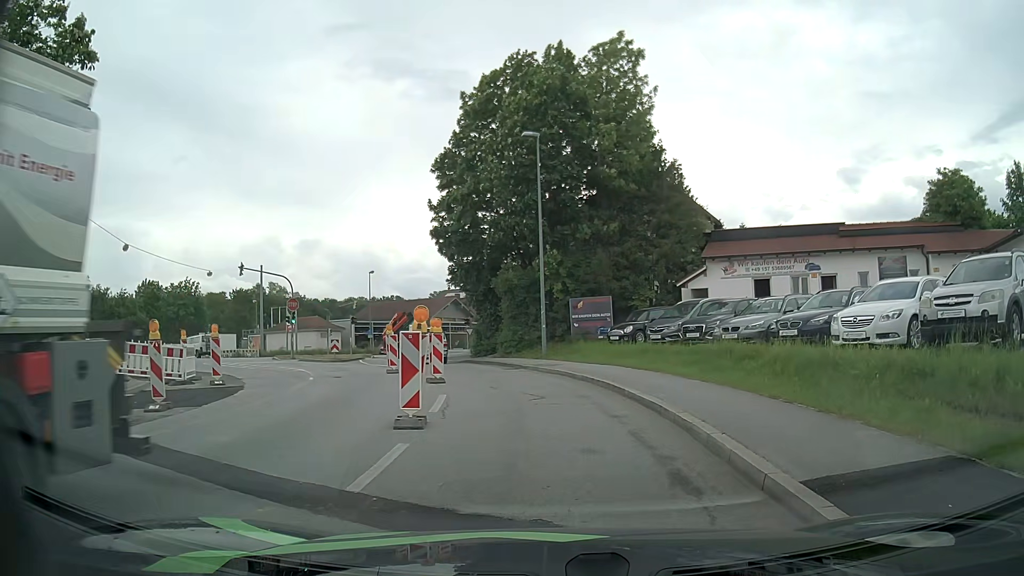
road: tertiary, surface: asphalt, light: Day
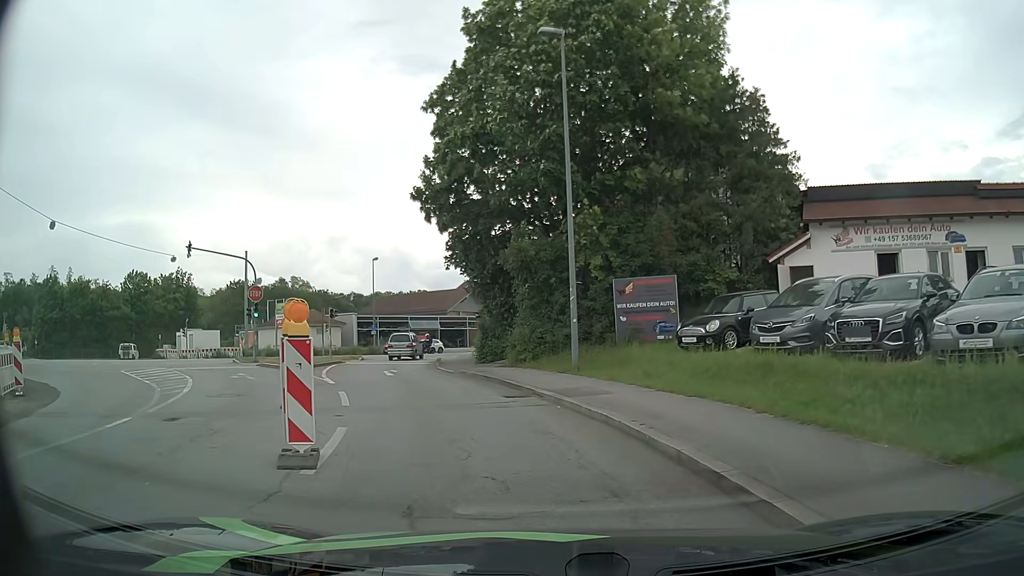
(0.0, +10.9) m; -3°
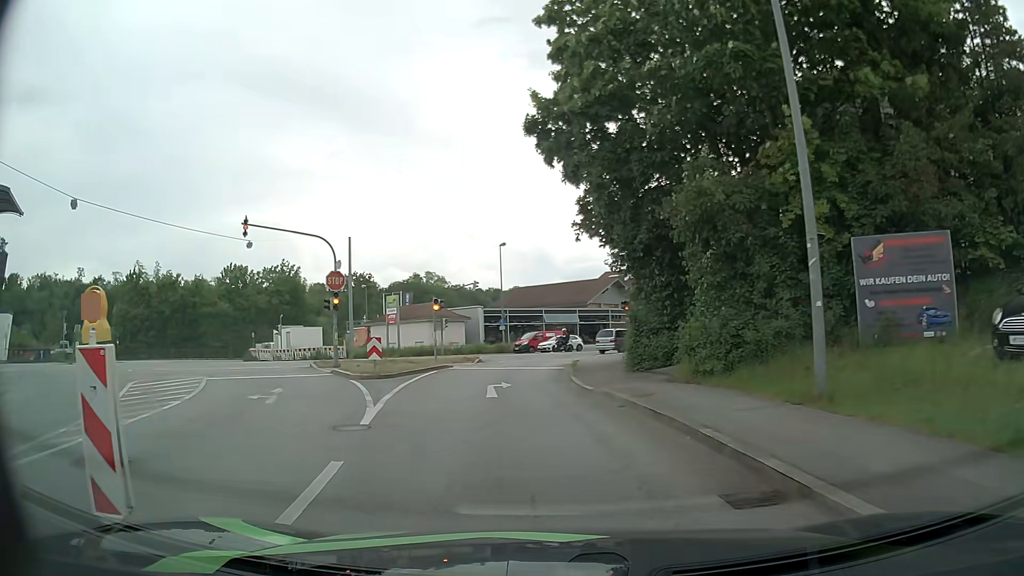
(-0.8, +8.8) m; -12°
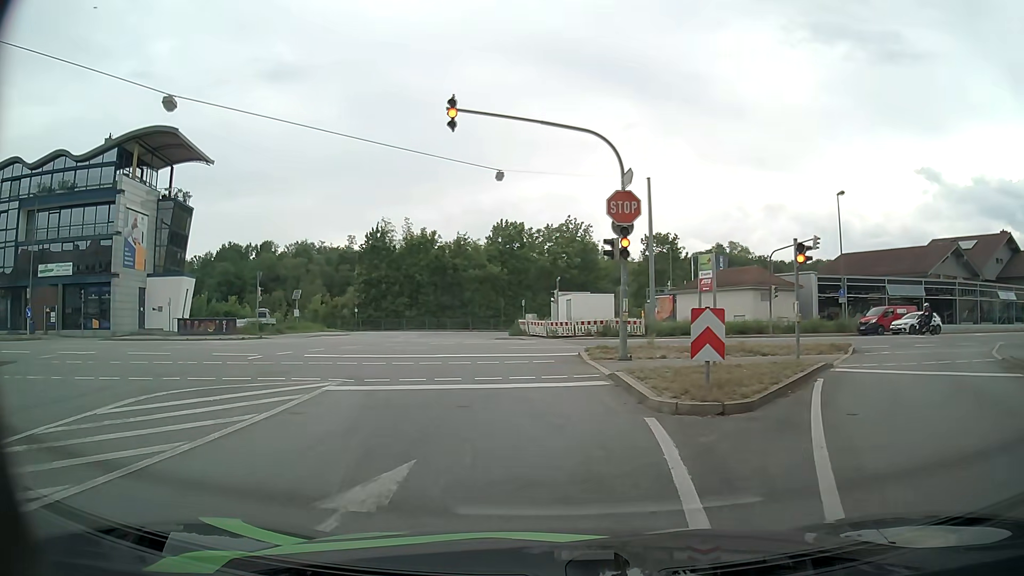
(-3.0, +13.0) m; -24°
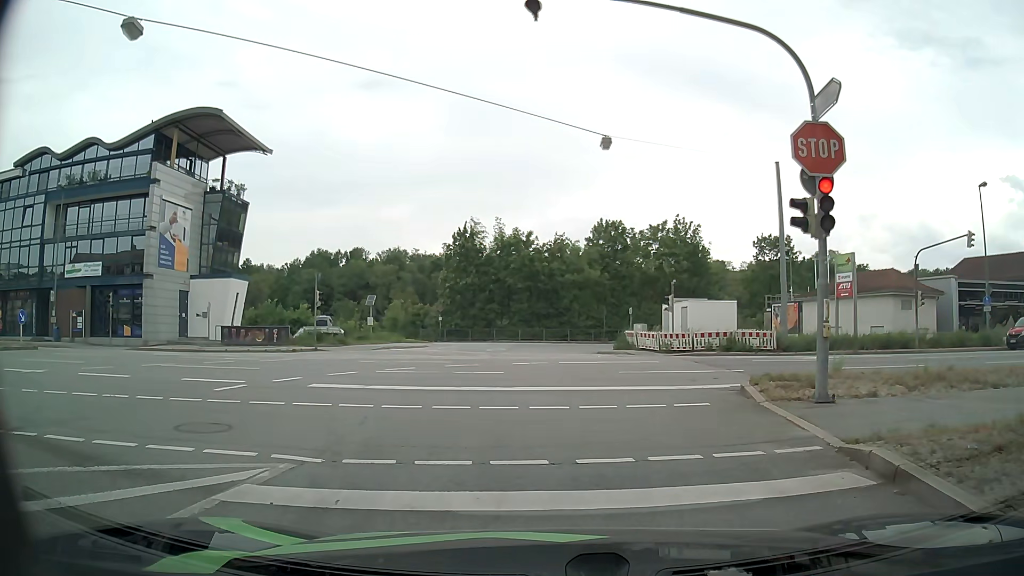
(-0.6, +6.7) m; -11°
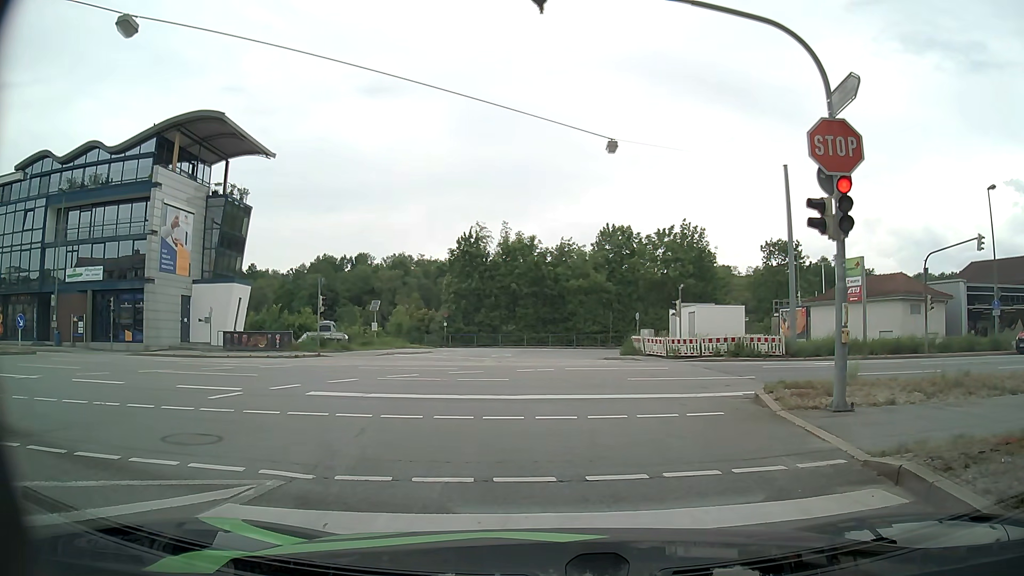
(0.0, +0.5) m; 0°
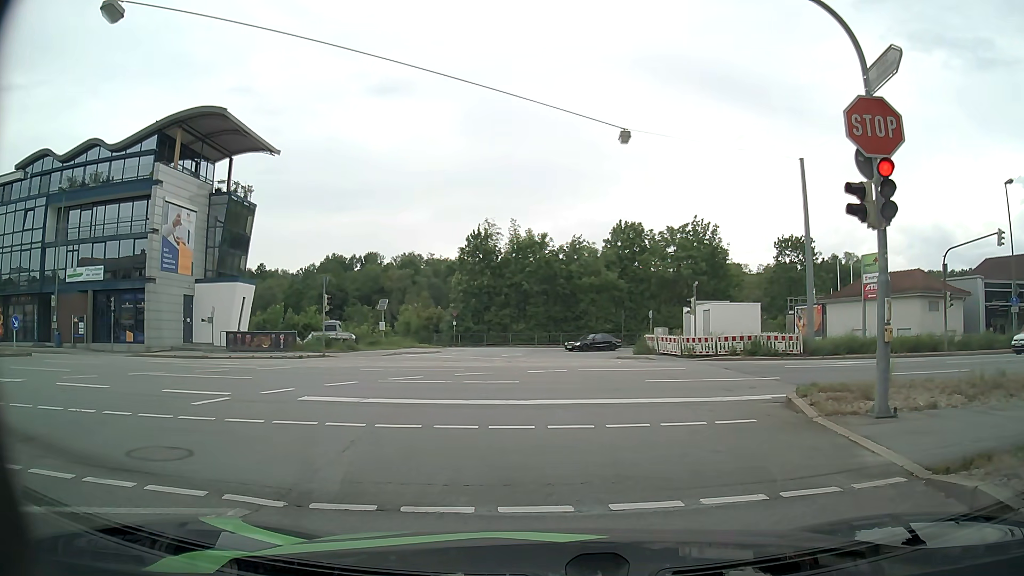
(0.0, +1.0) m; 0°
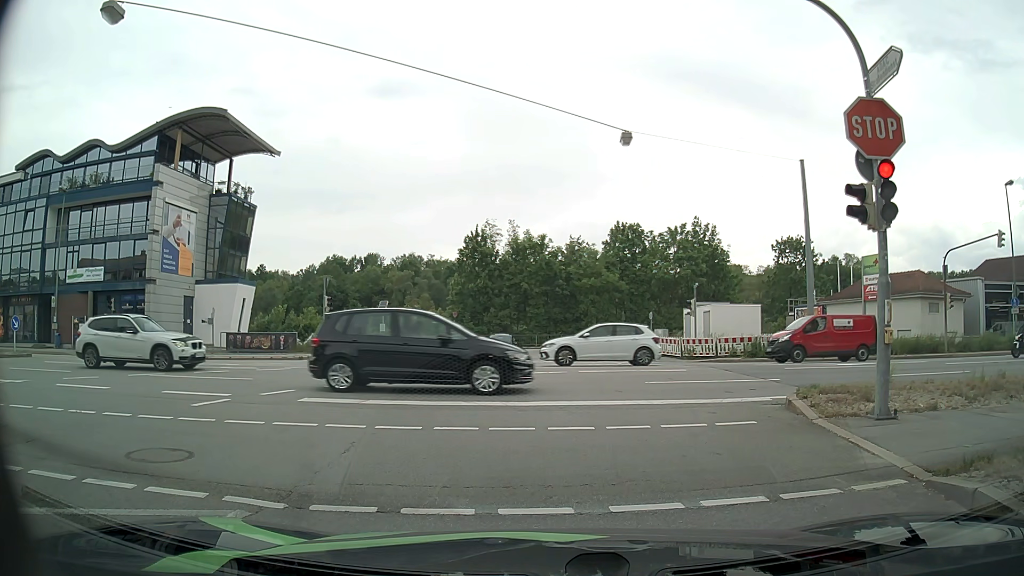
(0.0, +0.1) m; 0°
